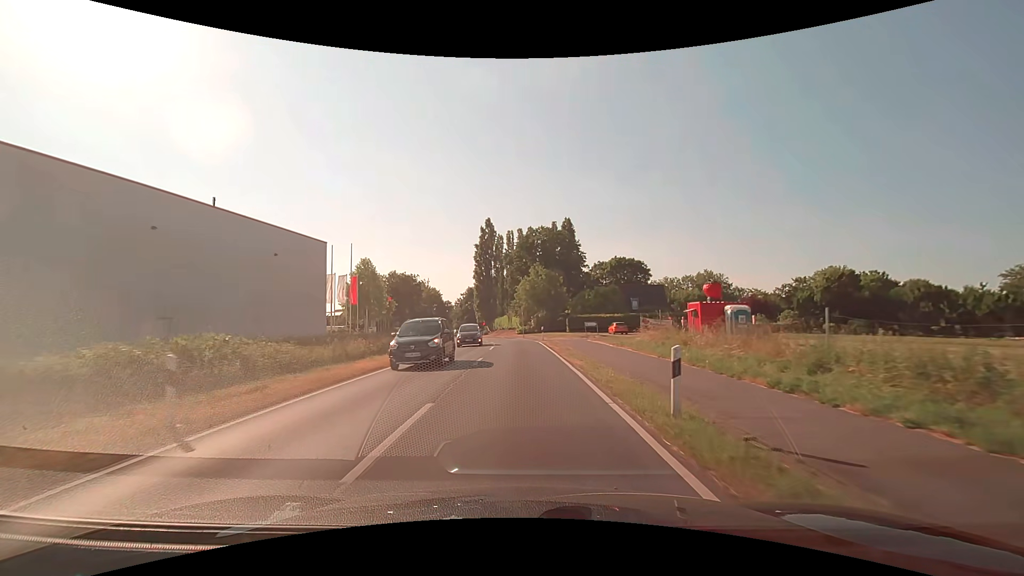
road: secondary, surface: asphalt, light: Day
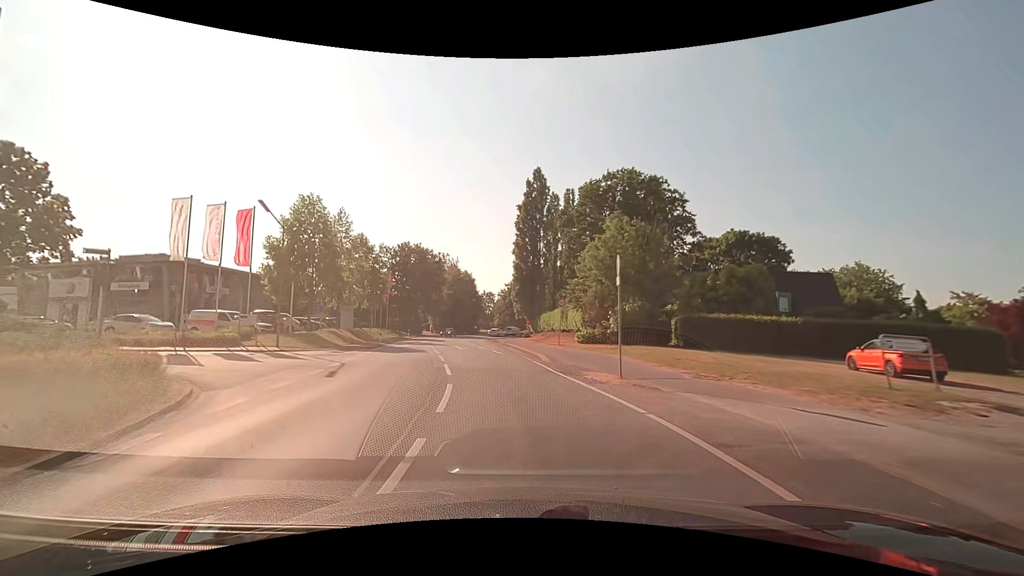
(-1.2, +39.0) m; -6°
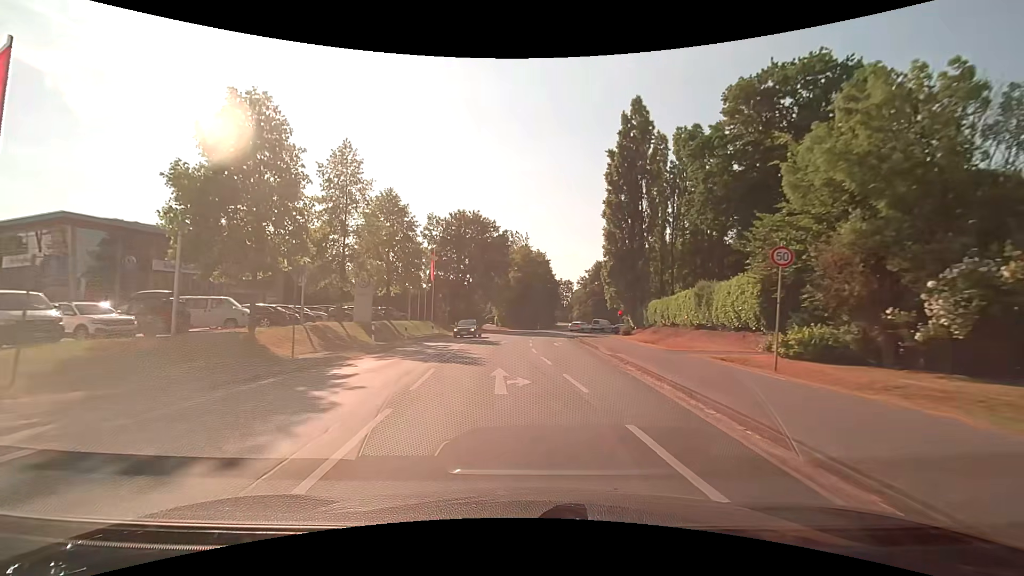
(-1.8, +22.8) m; -8°
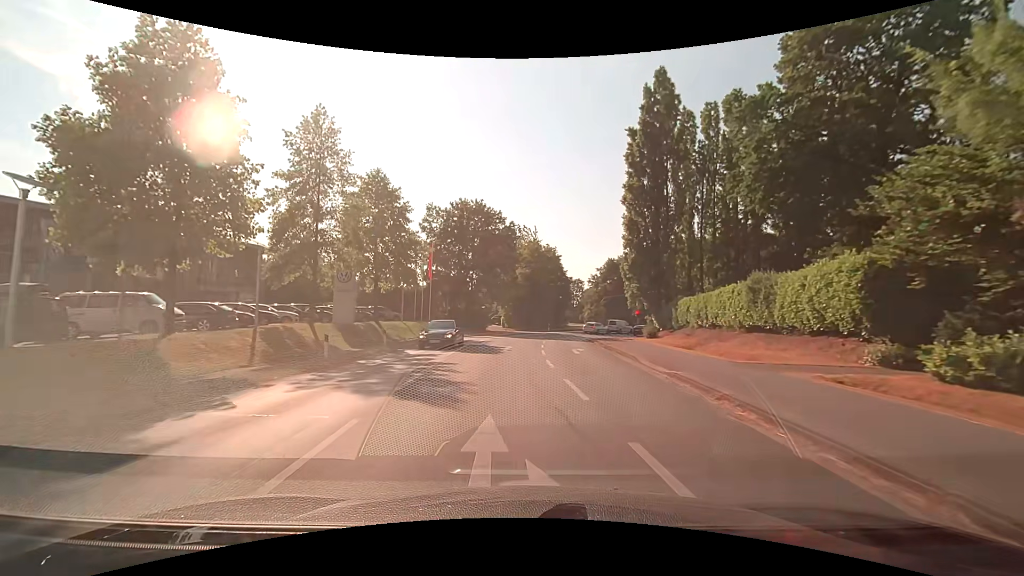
(-0.1, +6.8) m; -1°
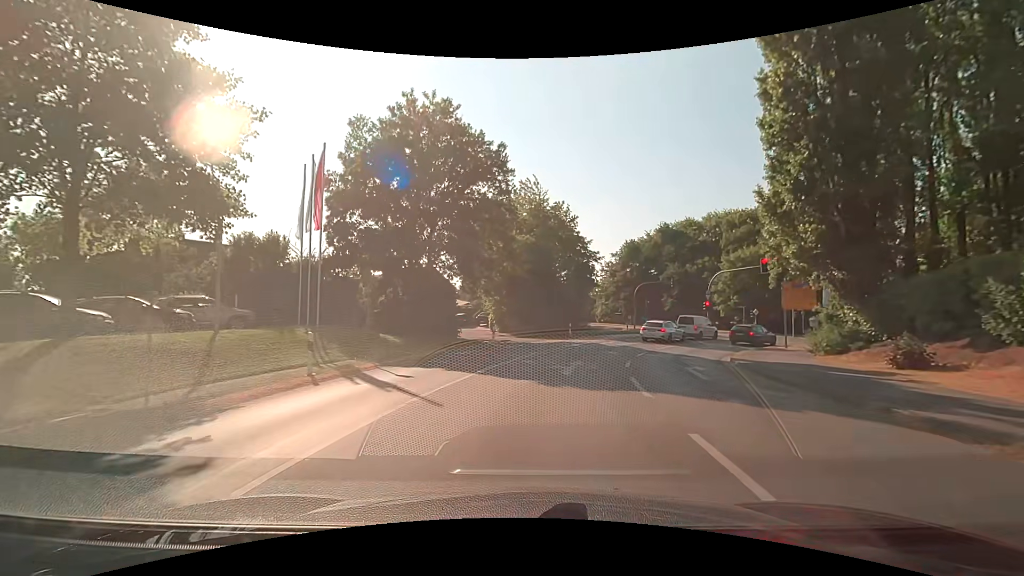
(-0.7, +29.5) m; +1°
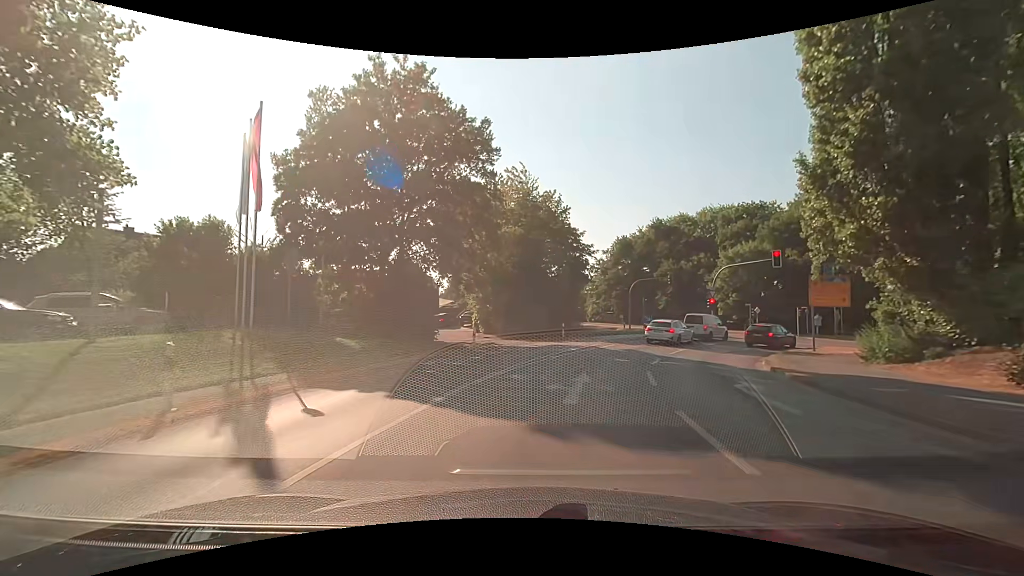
(0.0, +4.5) m; +2°
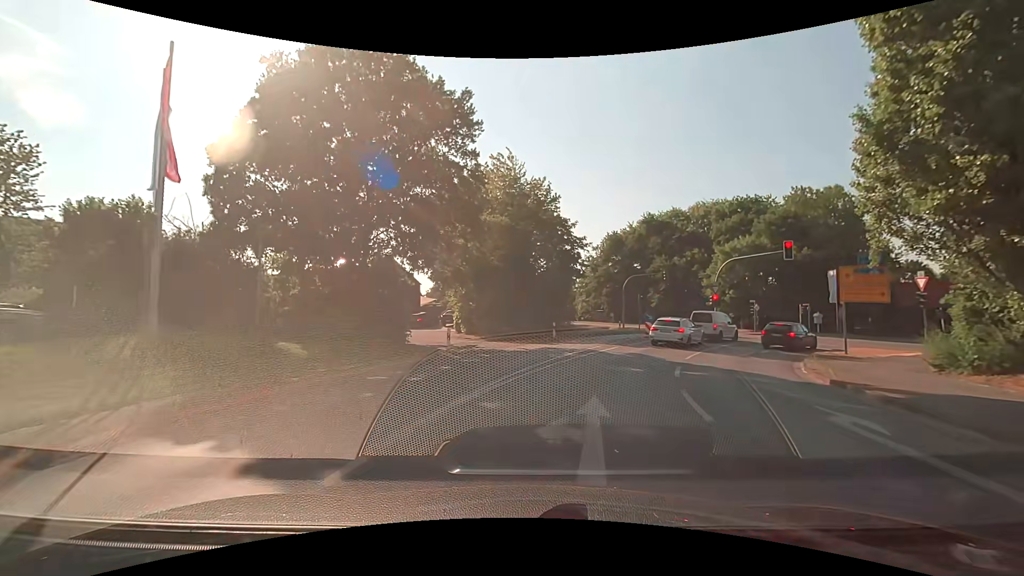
(0.0, +4.0) m; +2°
